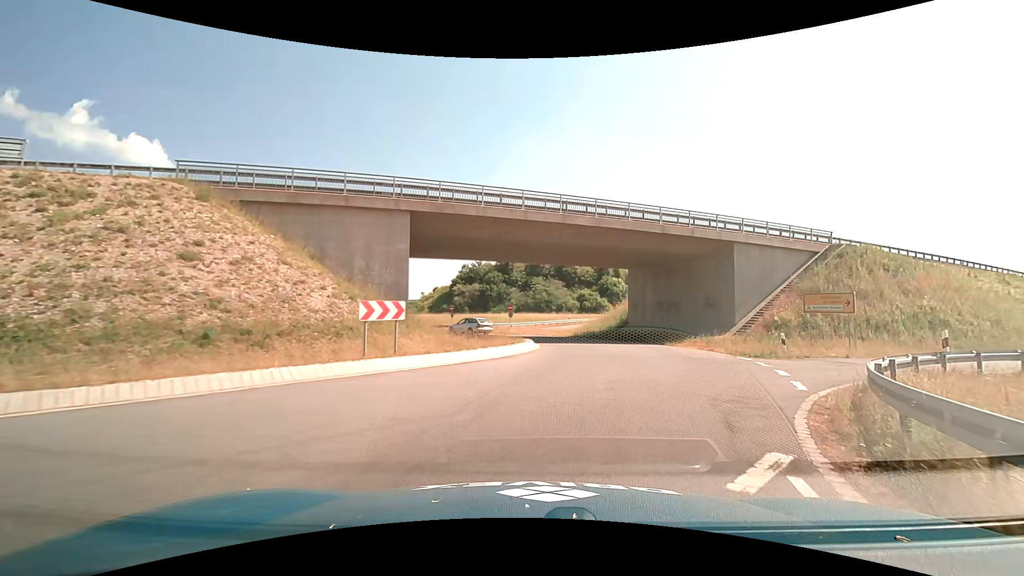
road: secondary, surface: asphalt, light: Day
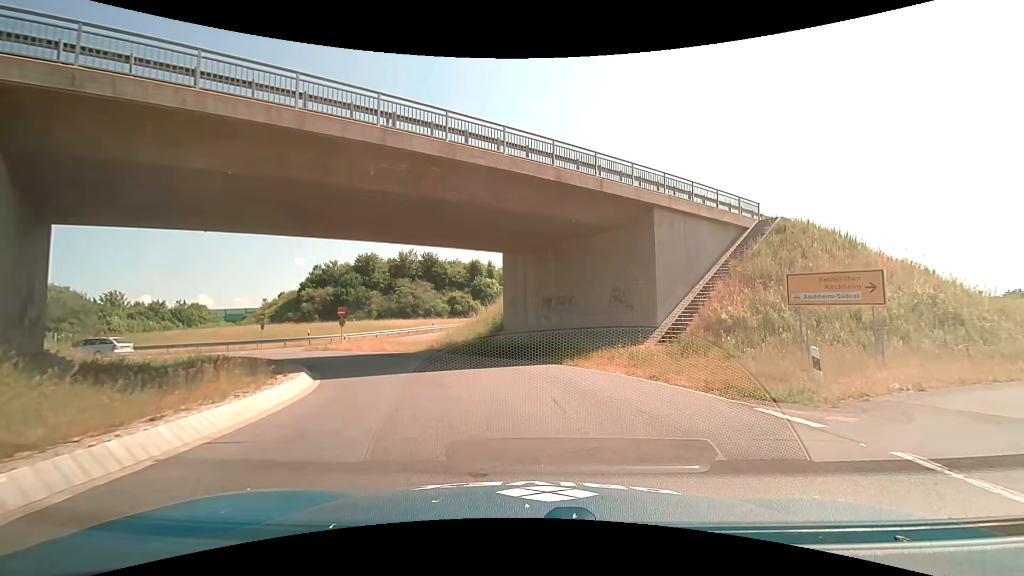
(+2.0, +12.8) m; +15°
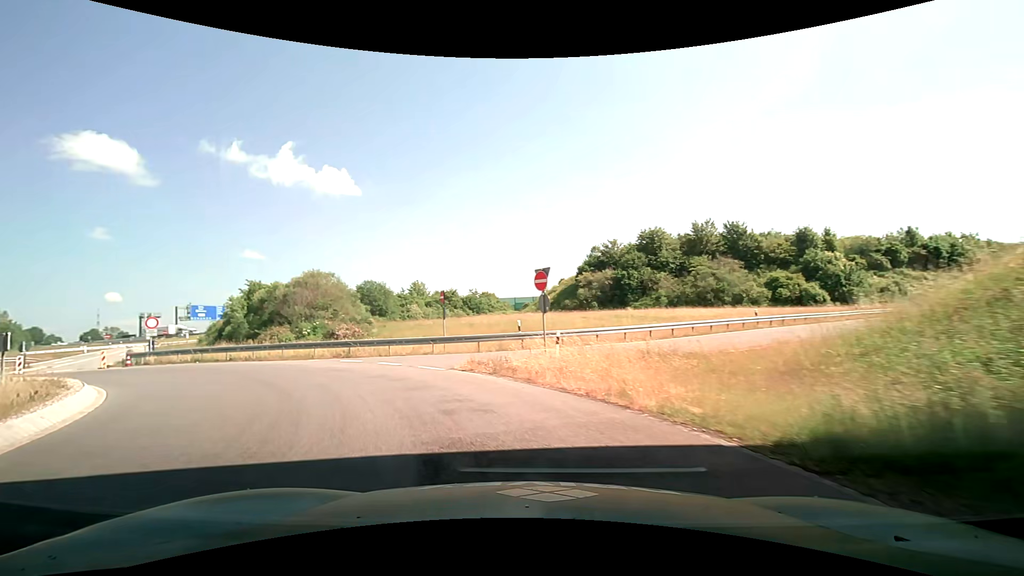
(-4.3, +22.2) m; -33°
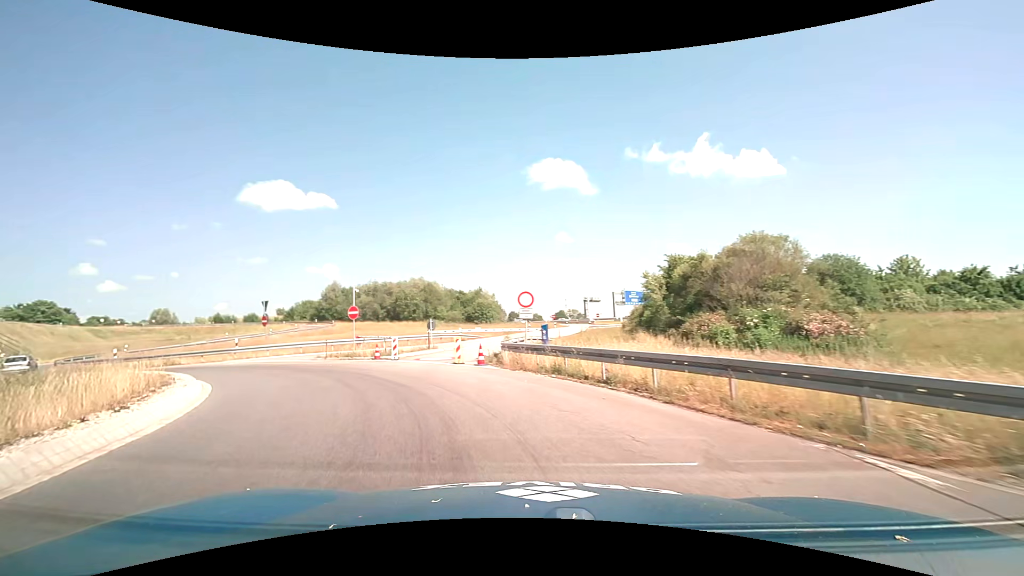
(-6.9, +16.7) m; -46°
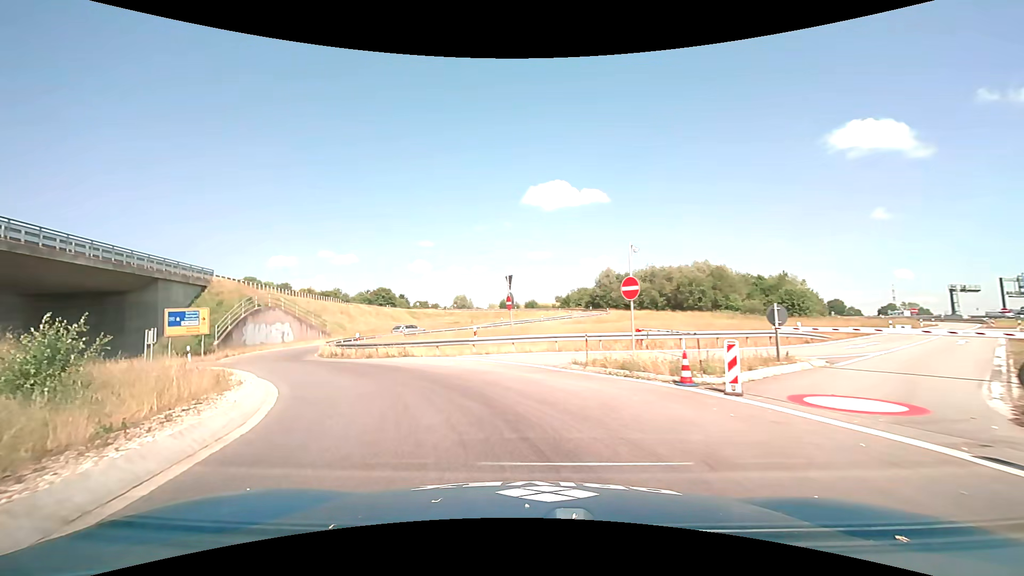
(-3.7, +12.8) m; -31°
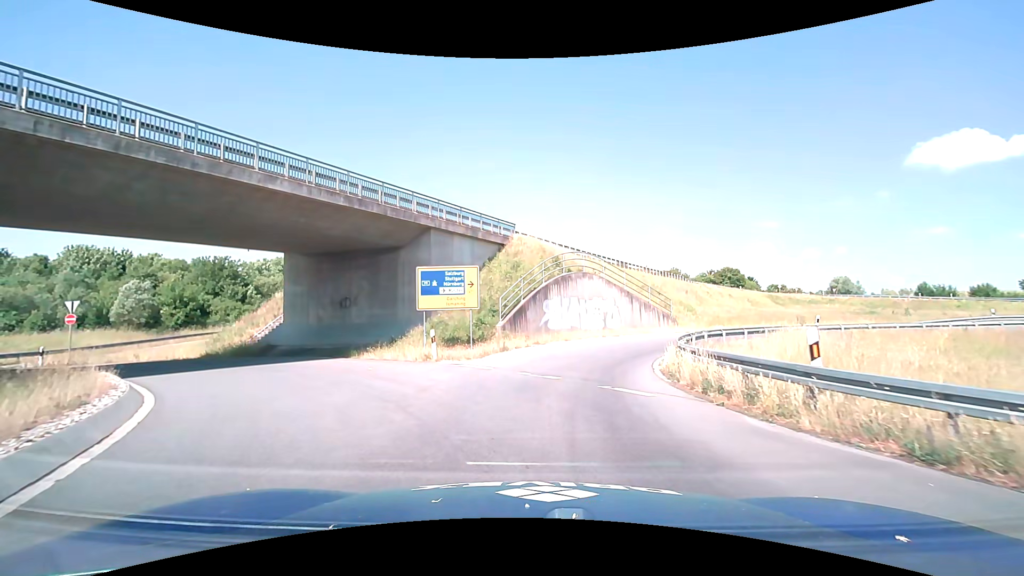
(-7.3, +19.3) m; -37°
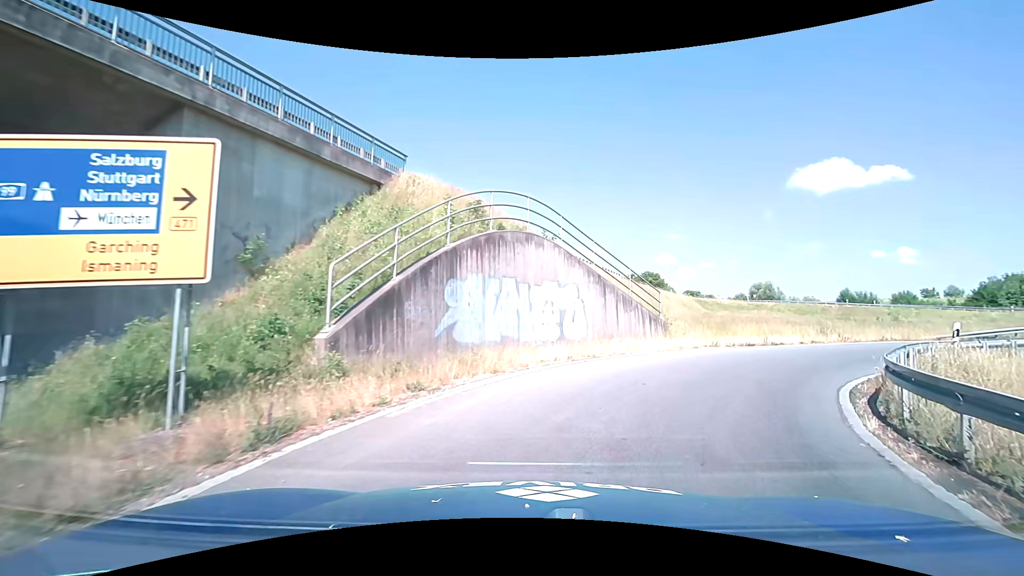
(+0.4, +14.7) m; +9°
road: primary_link
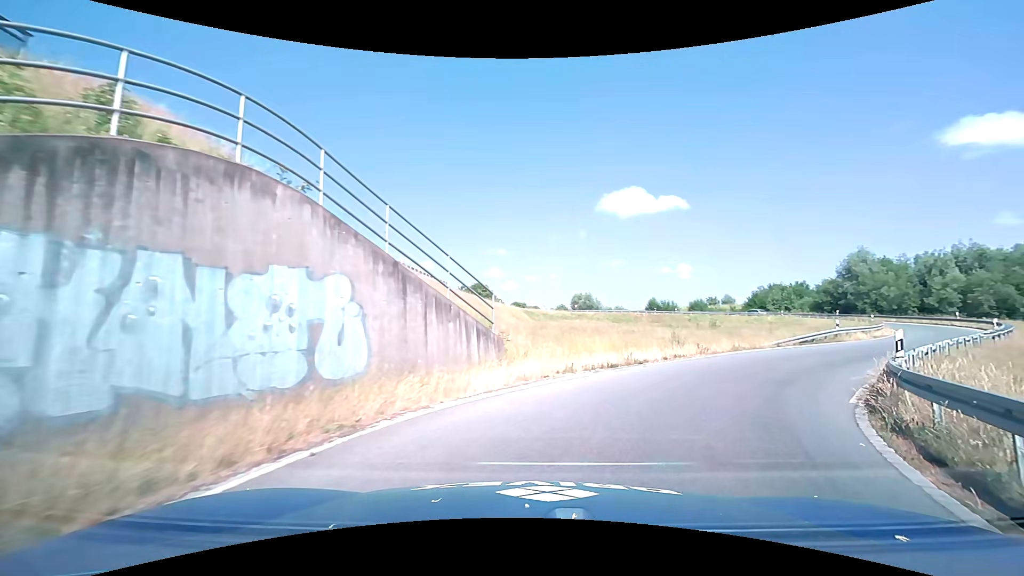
(+1.2, +7.7) m; +19°
(+2, +10) (+8, +17) (+15, +25) (+22, +32) (+29, +39) (+35, +47) (+39, +56) (+41, +66) (+40, +76) (+38, +86) m
